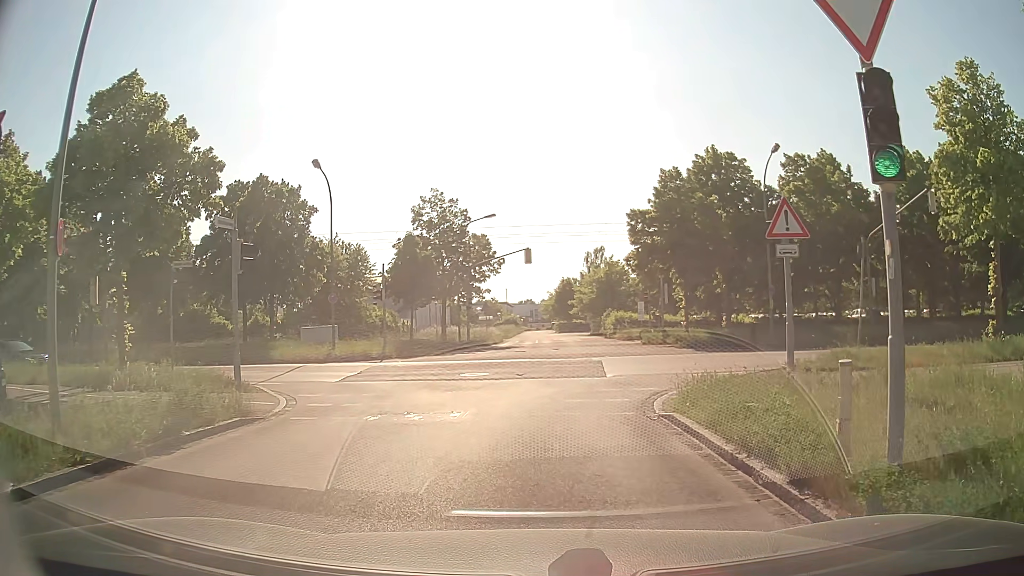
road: residential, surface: asphalt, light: Day
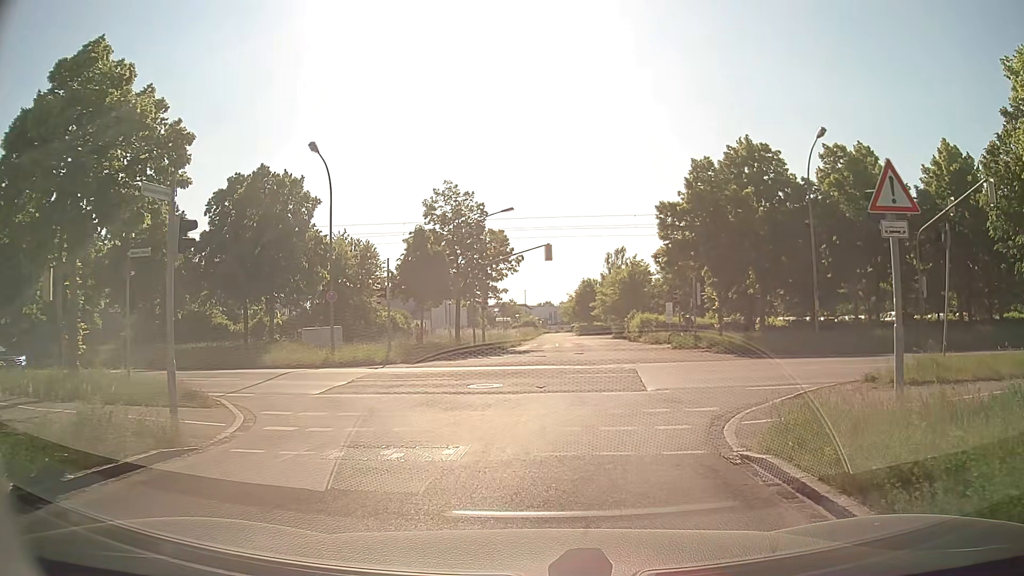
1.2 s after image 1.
(0.0, +3.3) m; -1°
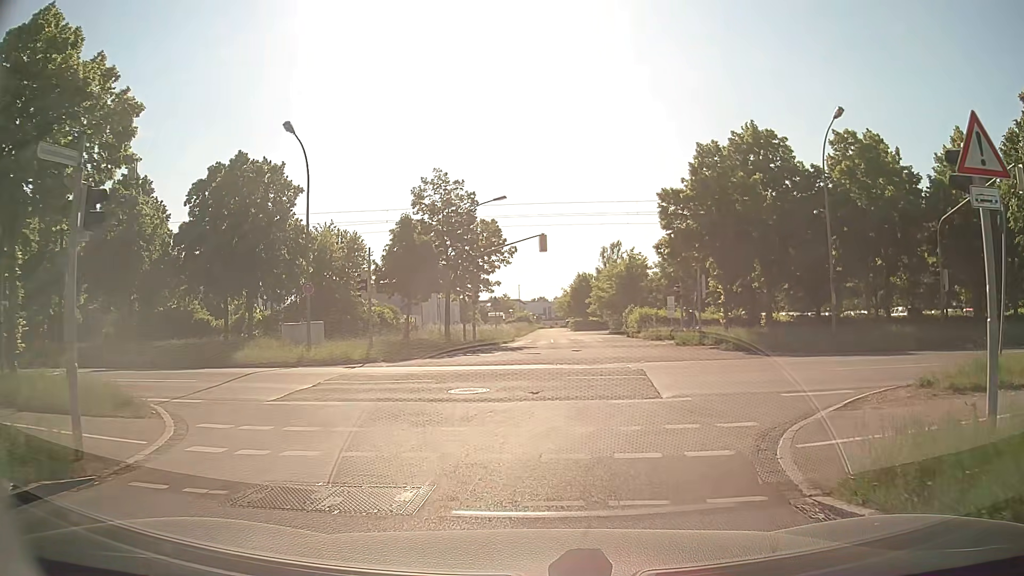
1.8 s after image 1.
(0.0, +2.3) m; +1°
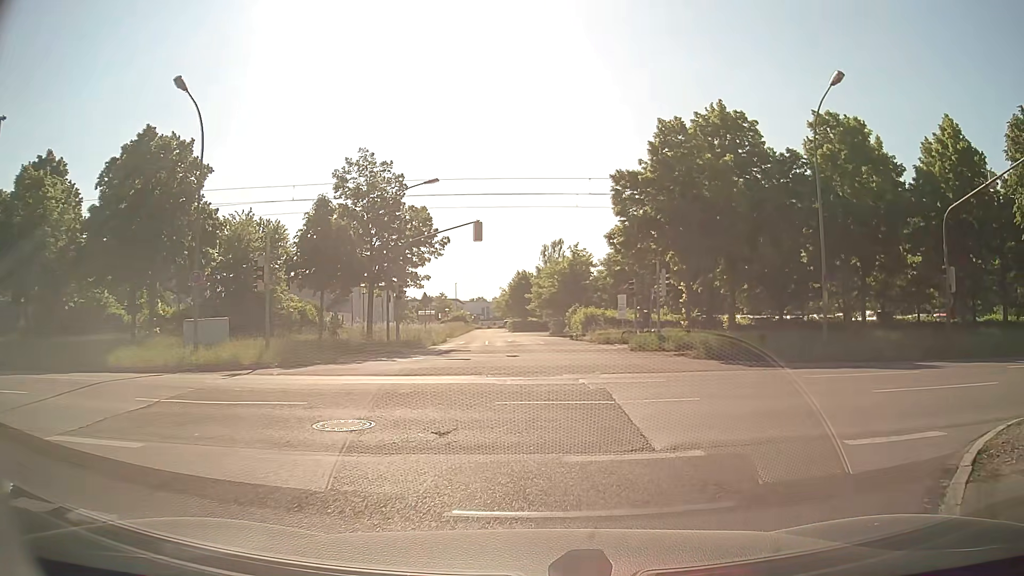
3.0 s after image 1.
(+0.1, +4.6) m; +4°
